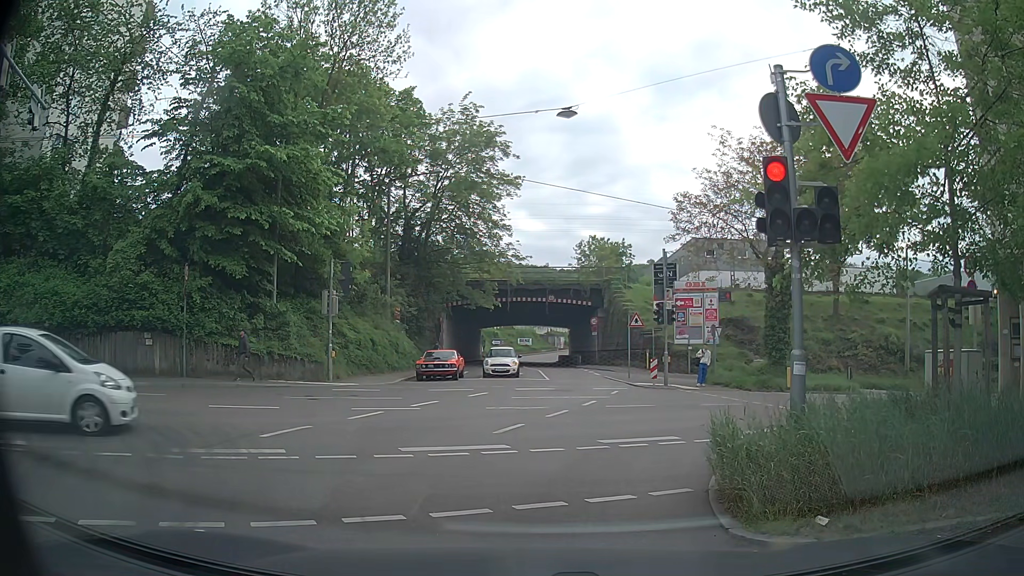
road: residential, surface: asphalt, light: Day
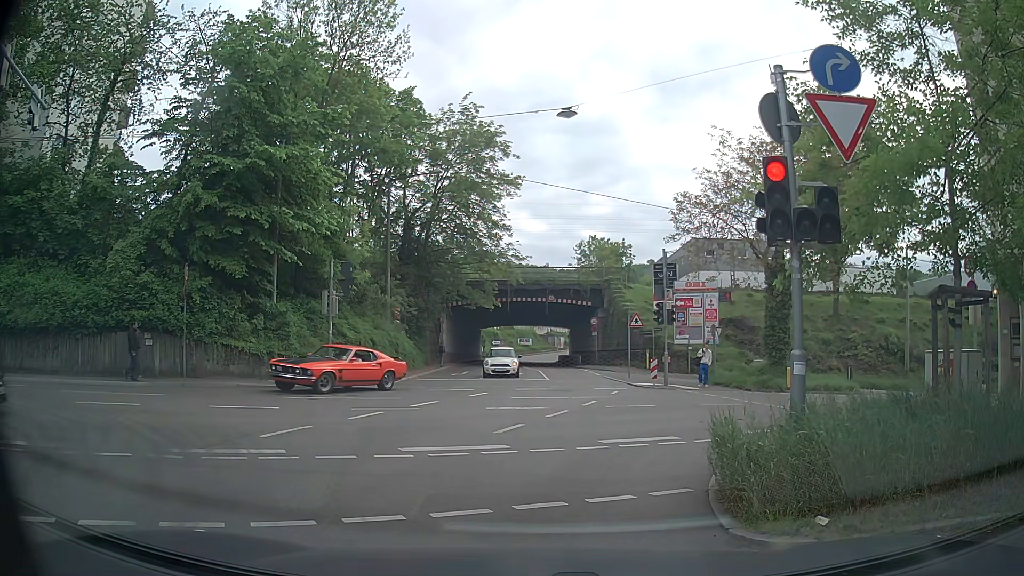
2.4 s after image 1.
(0.0, 0.0) m; 0°
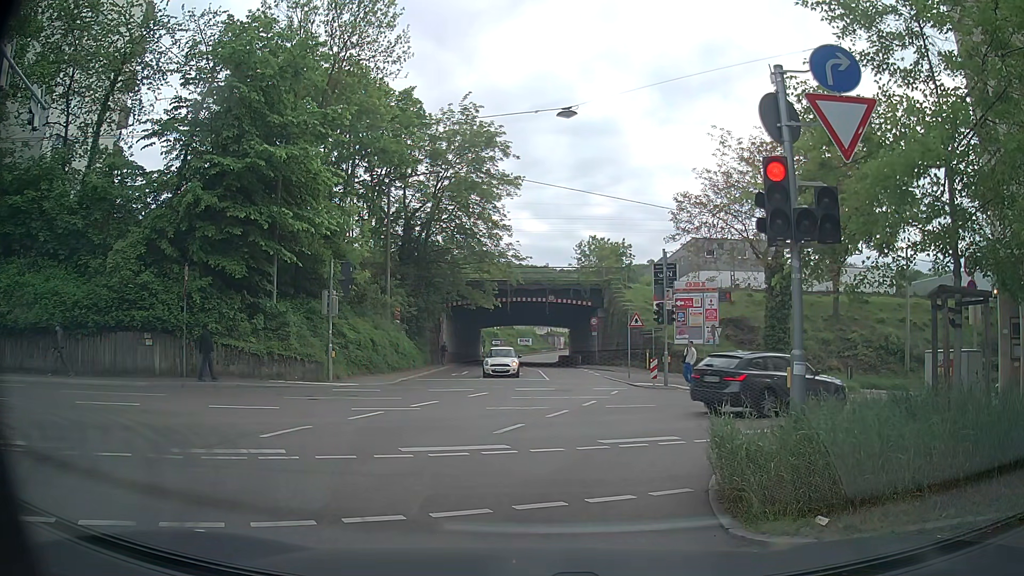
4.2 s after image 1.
(0.0, 0.0) m; 0°
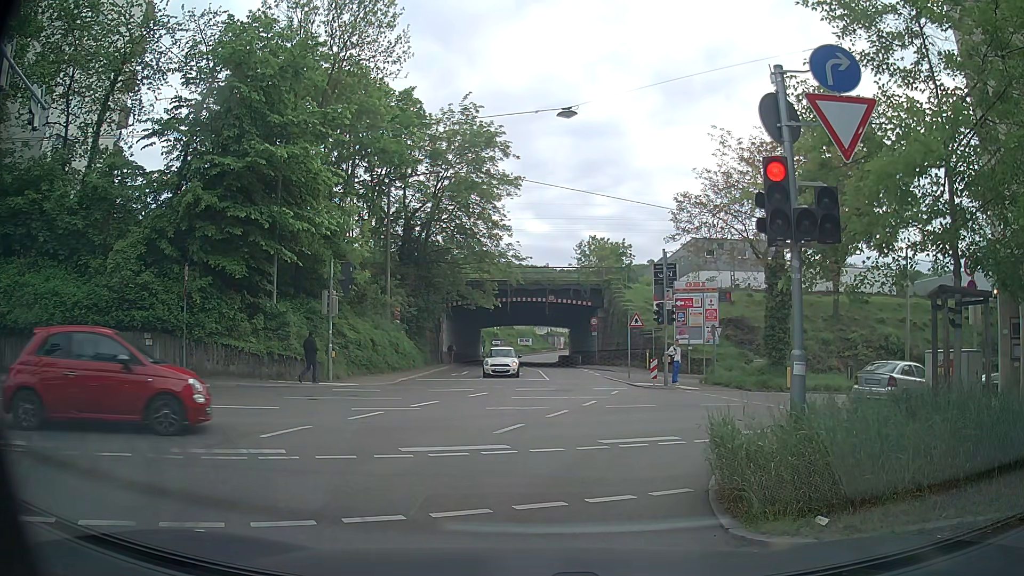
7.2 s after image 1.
(0.0, 0.0) m; 0°
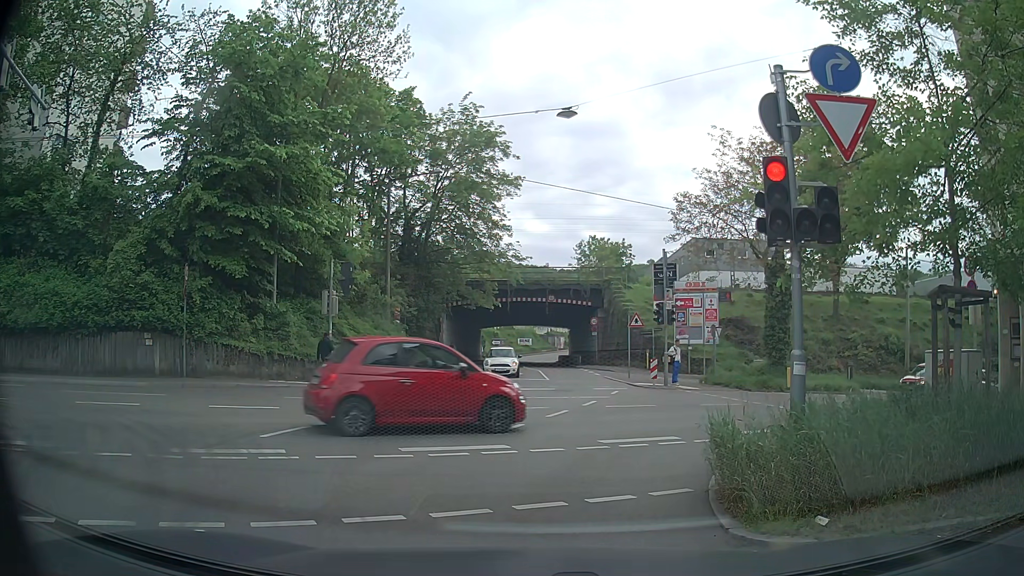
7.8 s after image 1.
(0.0, 0.0) m; 0°
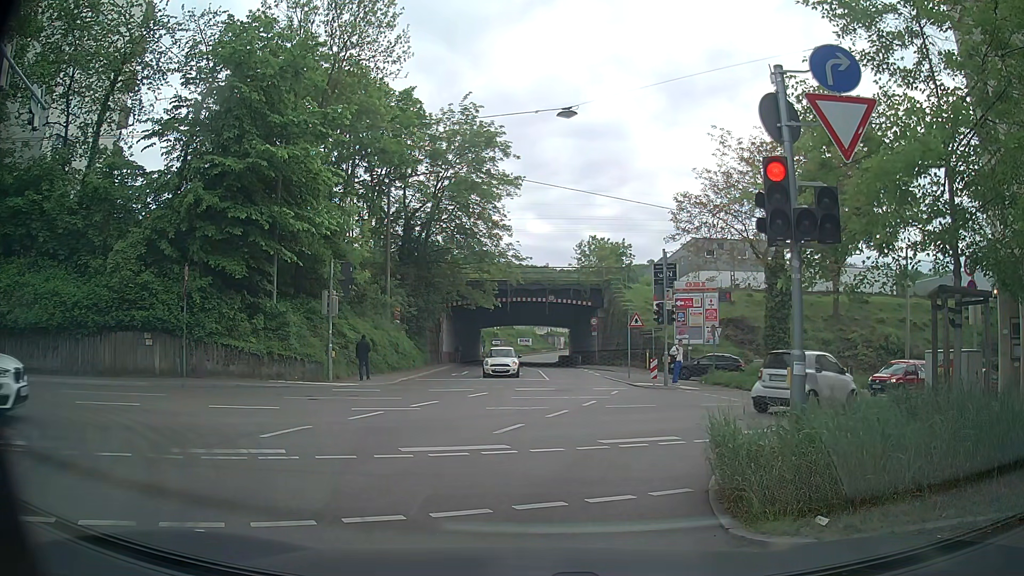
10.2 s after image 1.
(0.0, 0.0) m; 0°
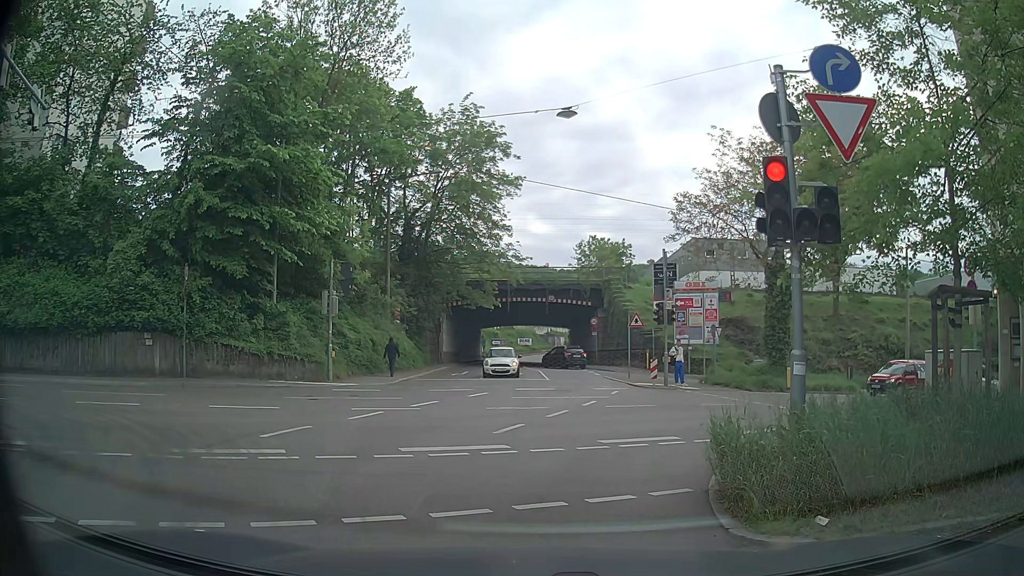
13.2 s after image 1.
(0.0, 0.0) m; 0°
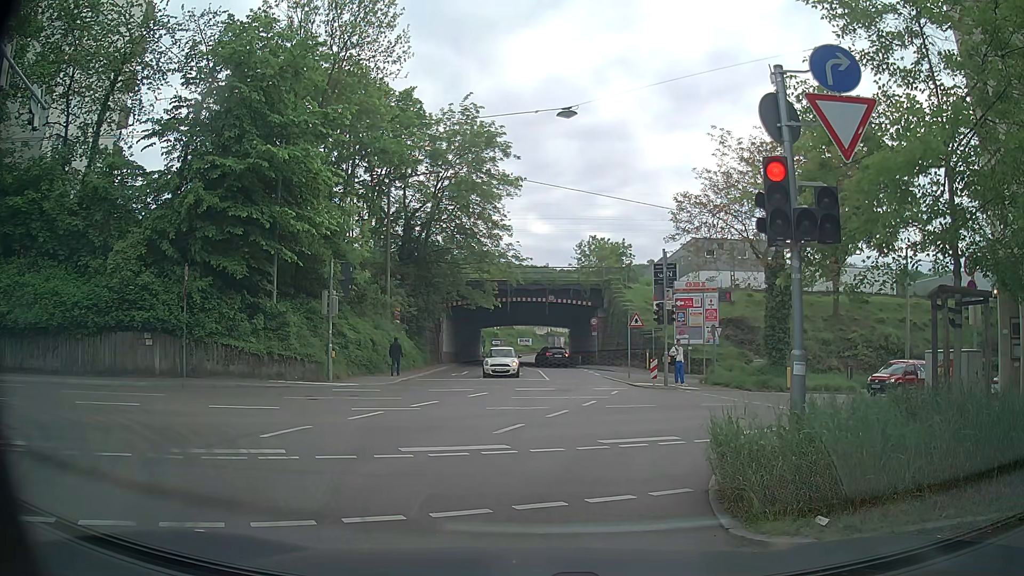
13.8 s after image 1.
(0.0, 0.0) m; 0°
